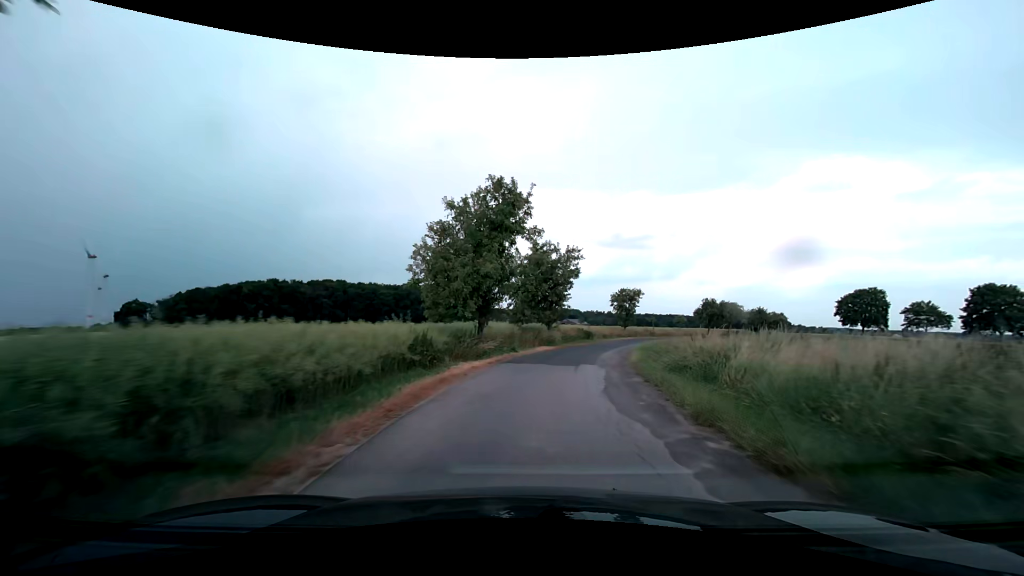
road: unclassified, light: Day
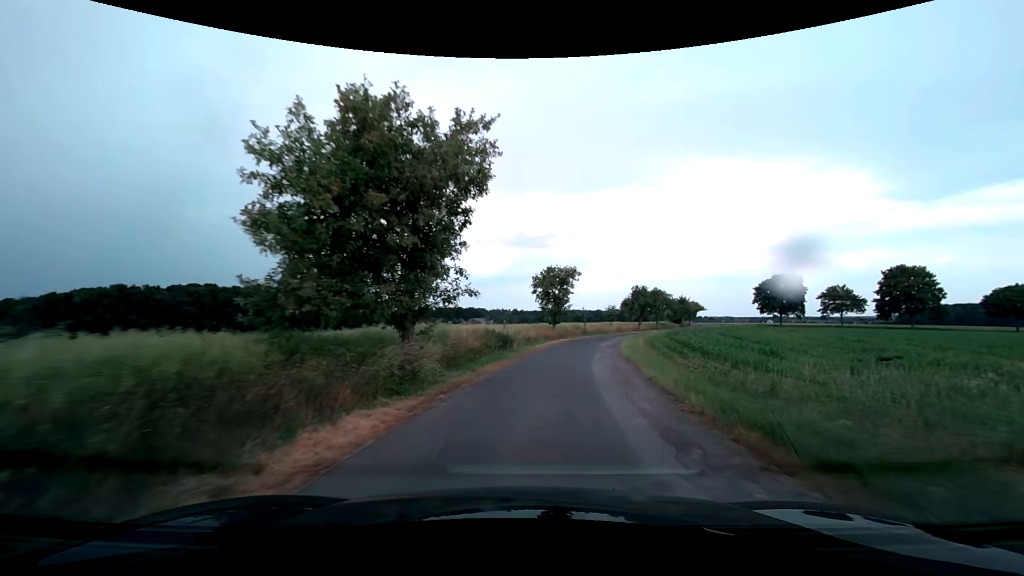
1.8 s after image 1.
(+2.0, +21.8) m; +11°
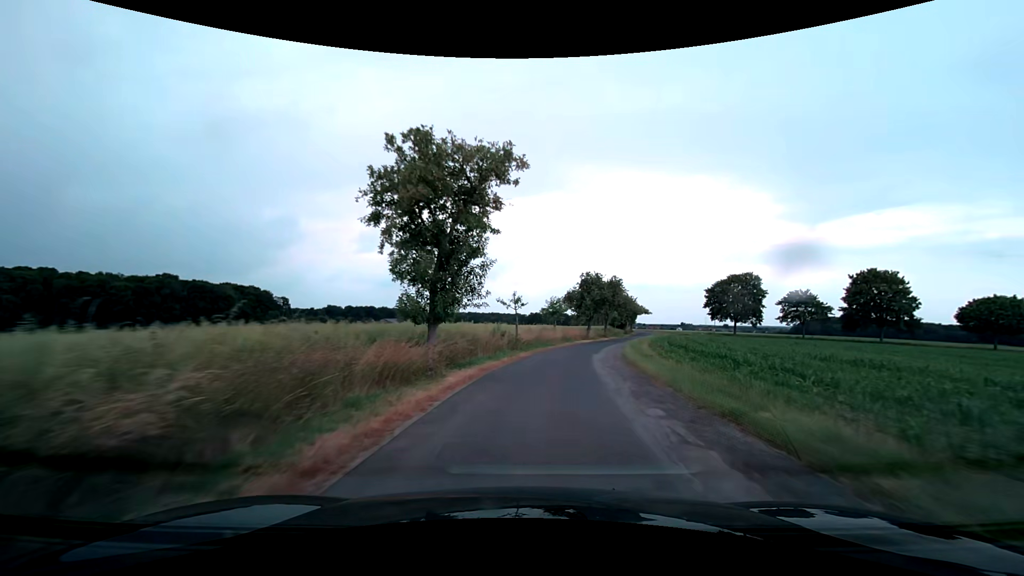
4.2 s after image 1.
(+2.4, +28.9) m; +9°
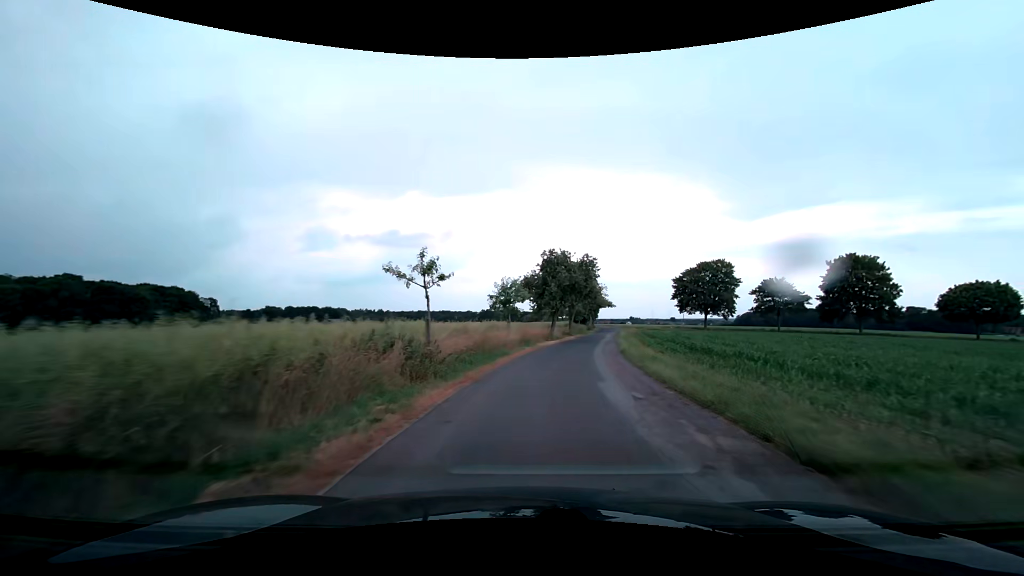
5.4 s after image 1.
(+0.6, +14.8) m; +5°
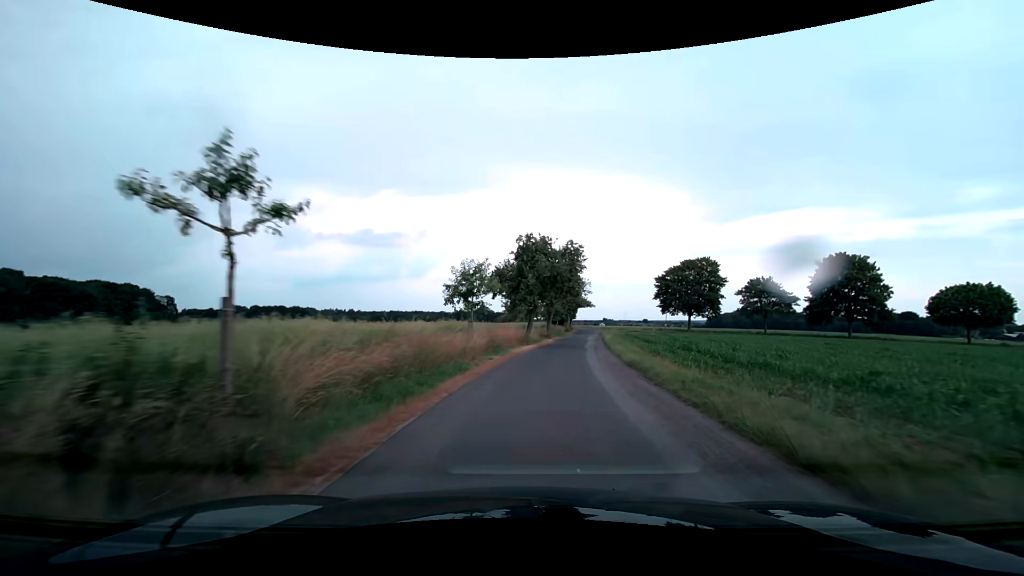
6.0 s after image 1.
(+0.2, +7.5) m; +3°
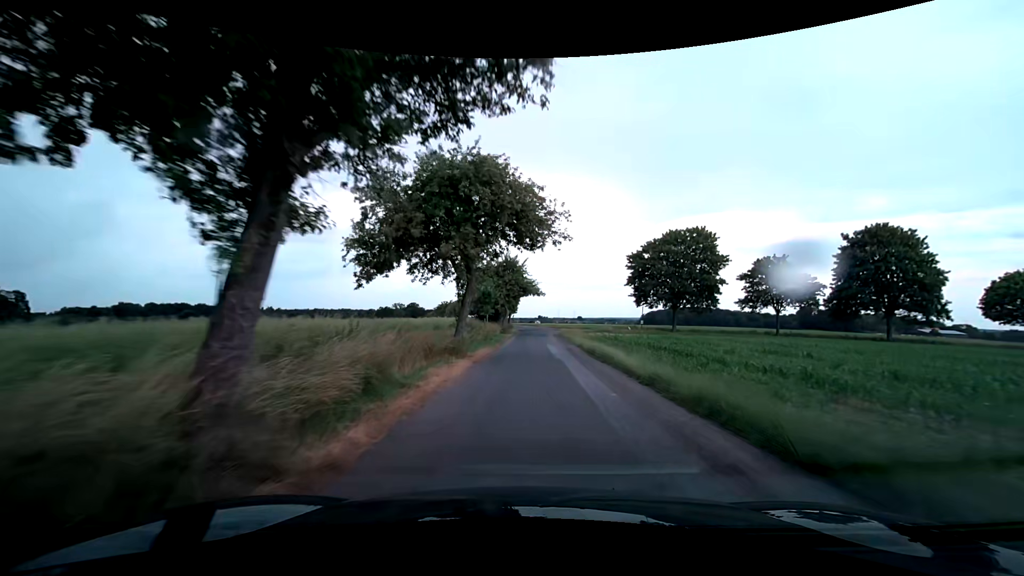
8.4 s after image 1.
(+2.4, +30.6) m; +8°
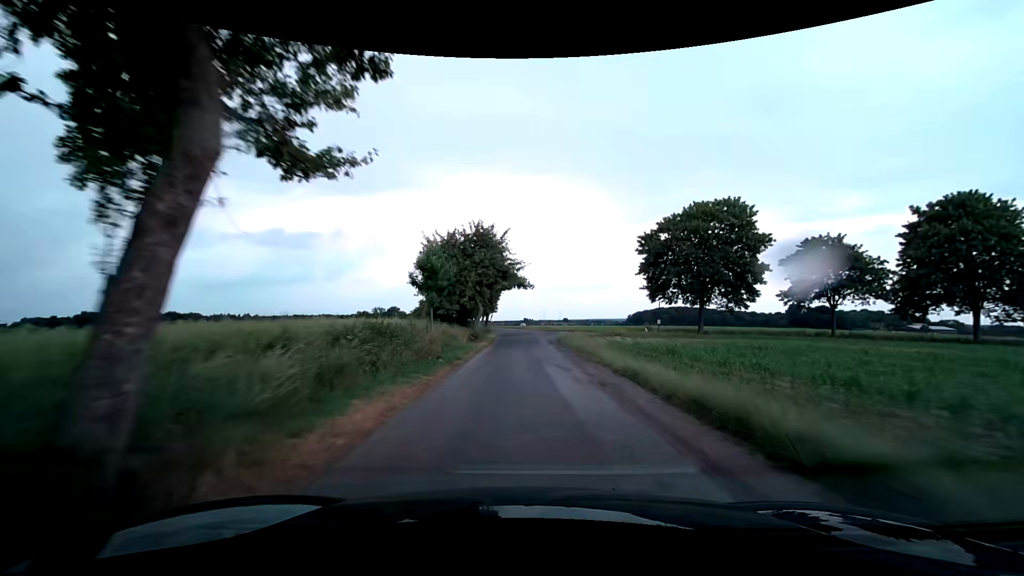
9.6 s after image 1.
(+0.3, +15.7) m; +2°
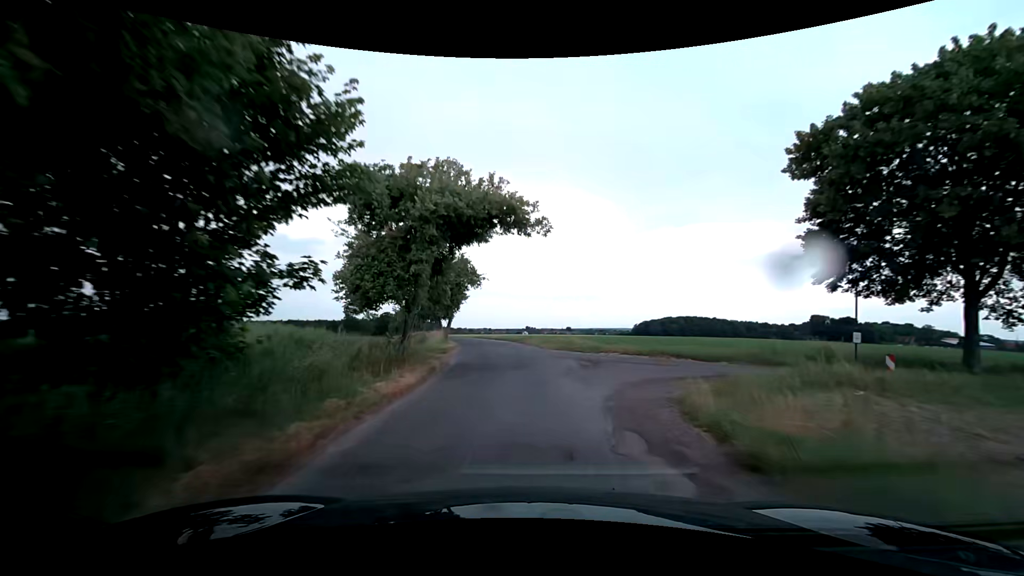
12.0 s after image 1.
(+0.2, +31.2) m; 0°
(0, +10) (0, +20) (-1, +30) (-2, +40) (-4, +50) (-6, +60) (-8, +69) (-11, +79) (-13, +89) (-16, +98) m
